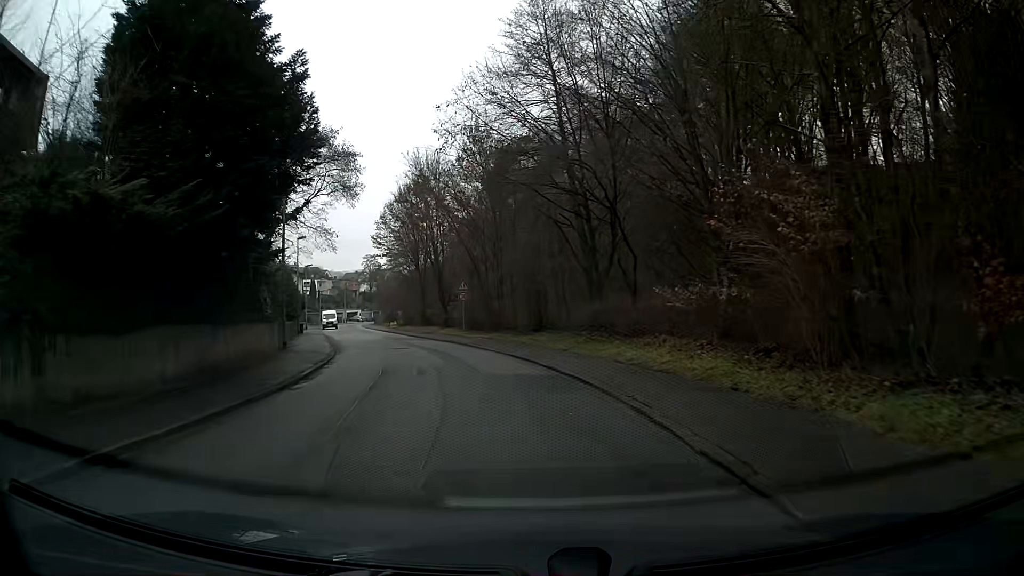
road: residential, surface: asphalt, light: Day
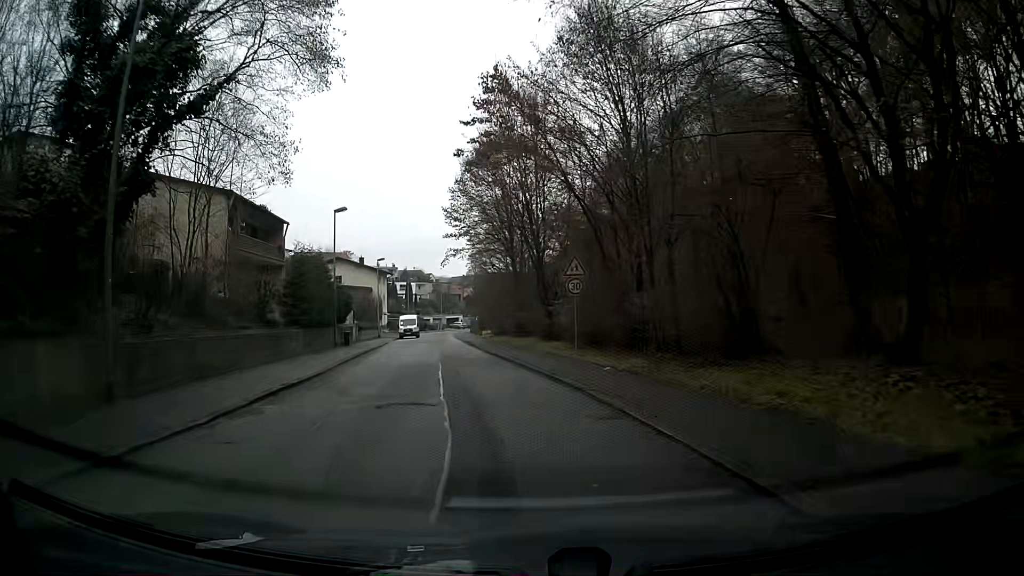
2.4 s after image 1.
(-1.4, +17.8) m; -10°
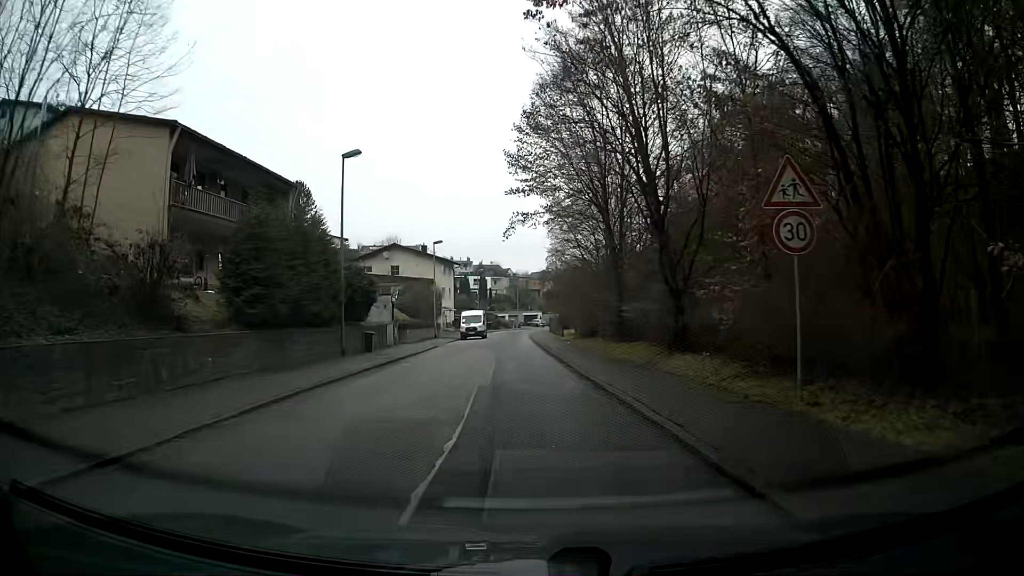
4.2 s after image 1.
(-0.8, +13.3) m; -5°
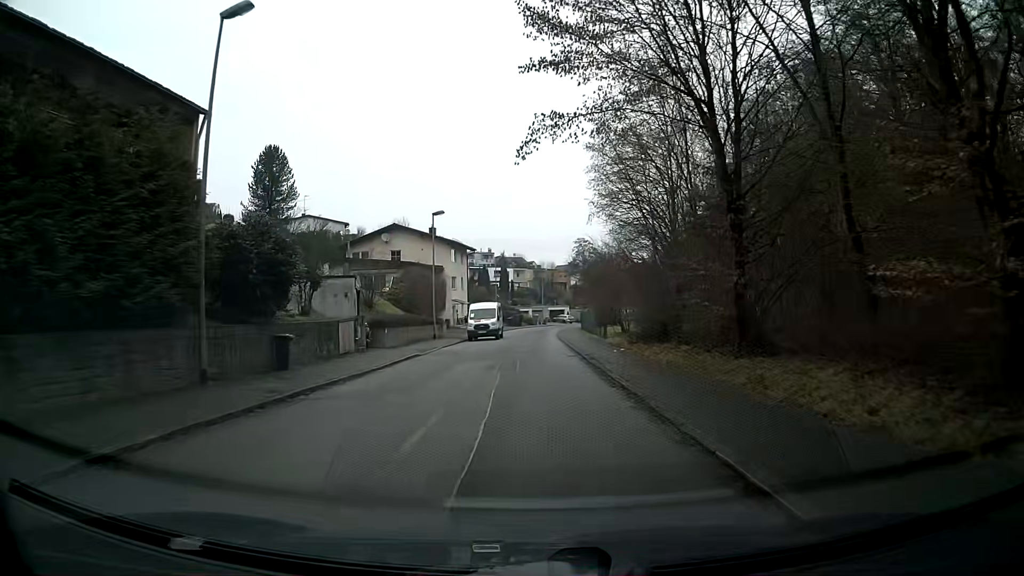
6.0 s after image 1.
(-0.3, +13.5) m; -3°
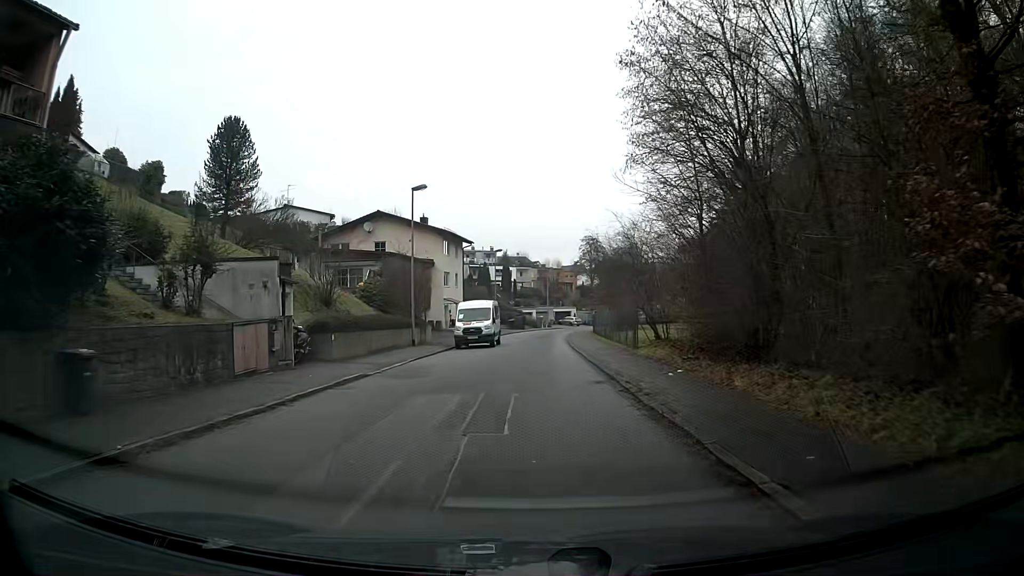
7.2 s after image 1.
(0.0, +9.0) m; 0°
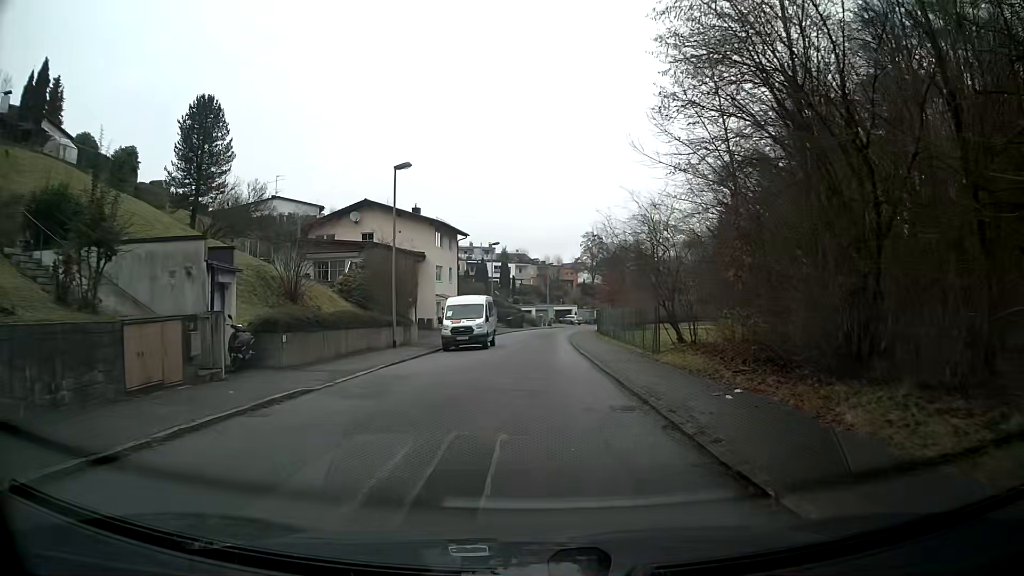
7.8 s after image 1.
(0.0, +4.5) m; 0°
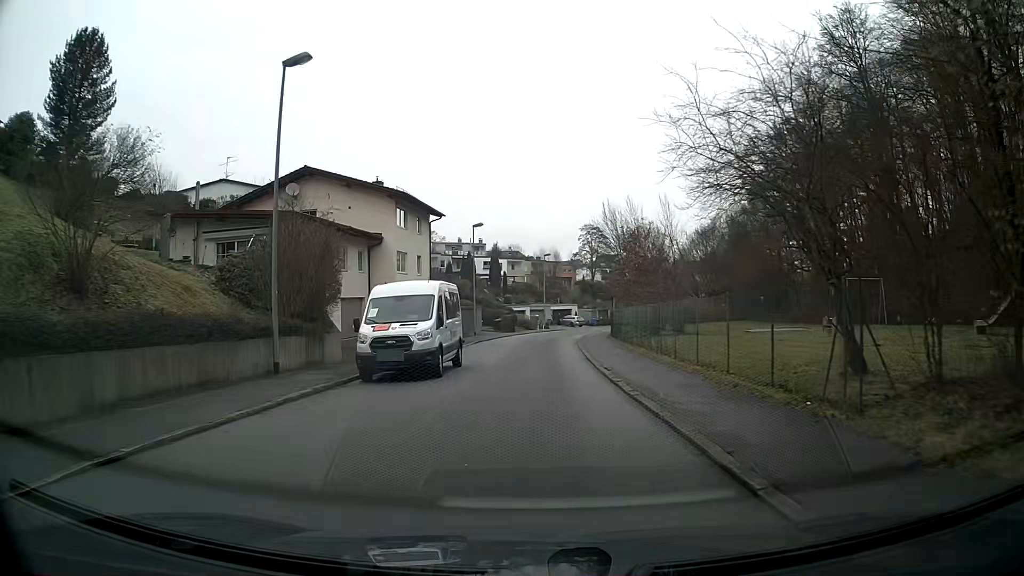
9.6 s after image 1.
(+0.1, +13.6) m; +1°
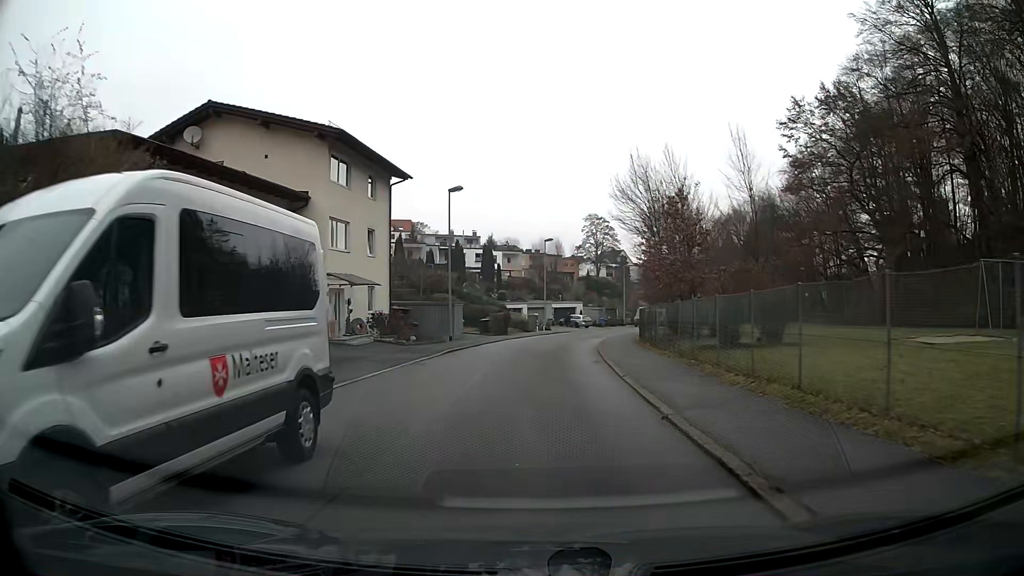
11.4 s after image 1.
(0.0, +13.5) m; 0°
(0, +10) (0, +20) (+1, +30) (+3, +40) (+5, +50) (+7, +59) (+10, +69) (+14, +78) (+18, +87) (+22, +96) m
